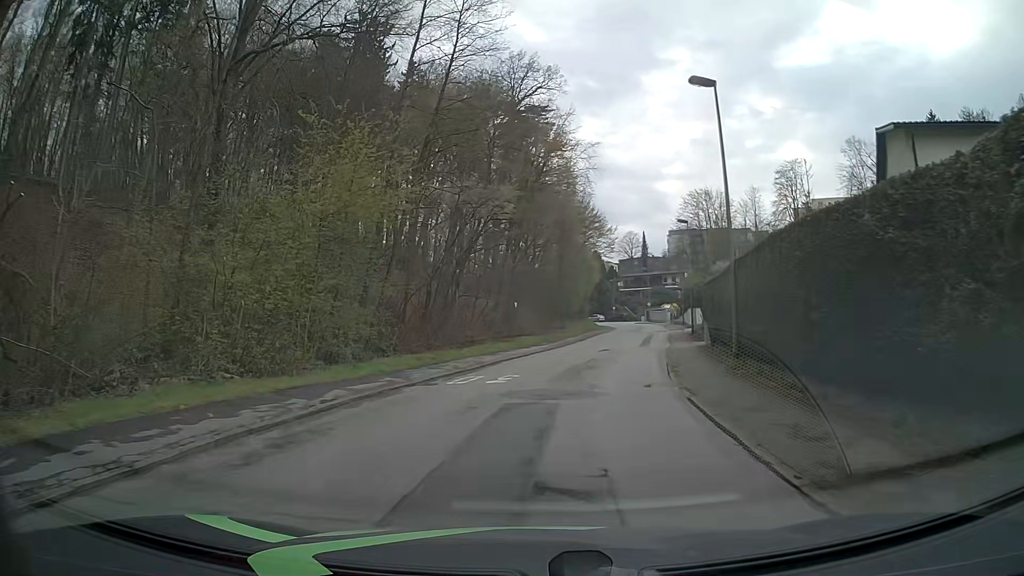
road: residential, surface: asphalt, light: Day
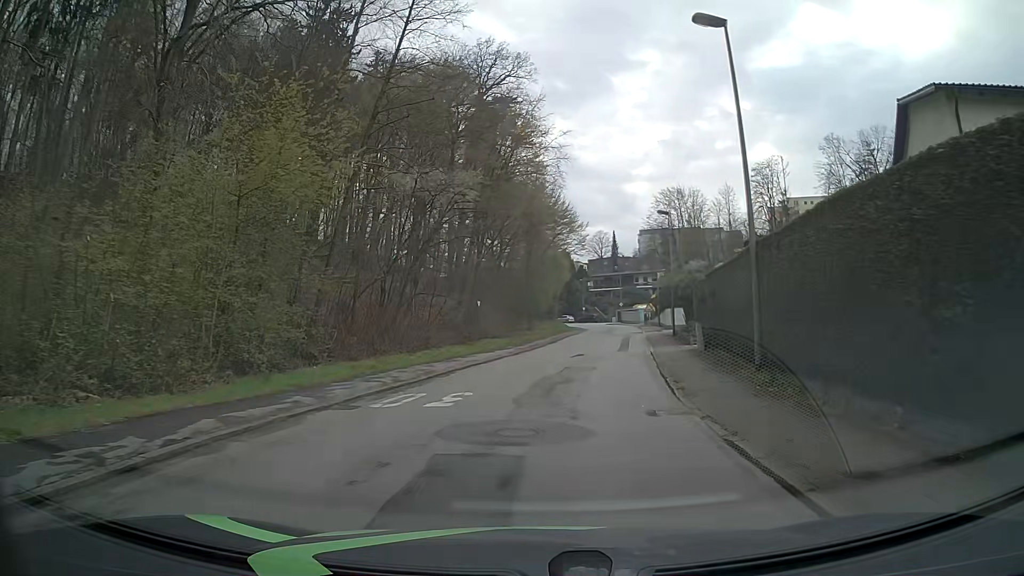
(+0.1, +4.4) m; +3°
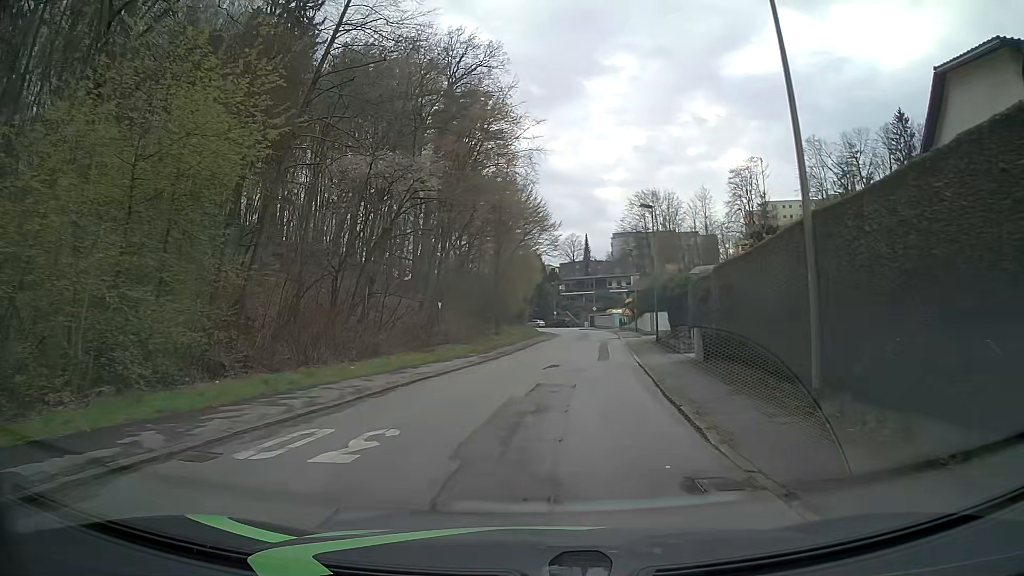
(+0.1, +4.4) m; +3°
(0, +10) (+1, +20) (+2, +30) (+3, +40) (+4, +50) (+5, +60) (+7, +70) (+7, +80) (+6, +90) (+5, +100) m
